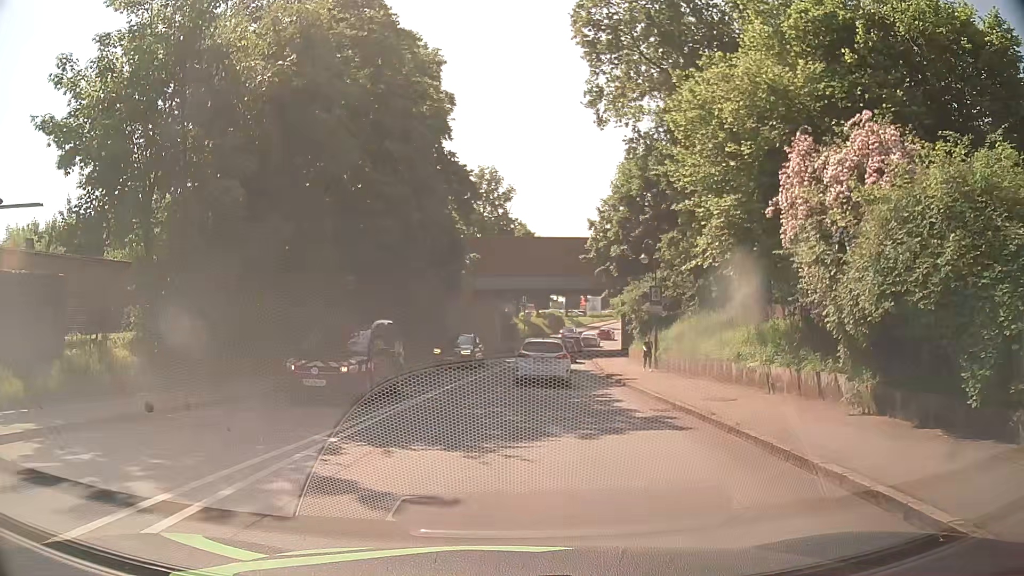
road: secondary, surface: asphalt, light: Day
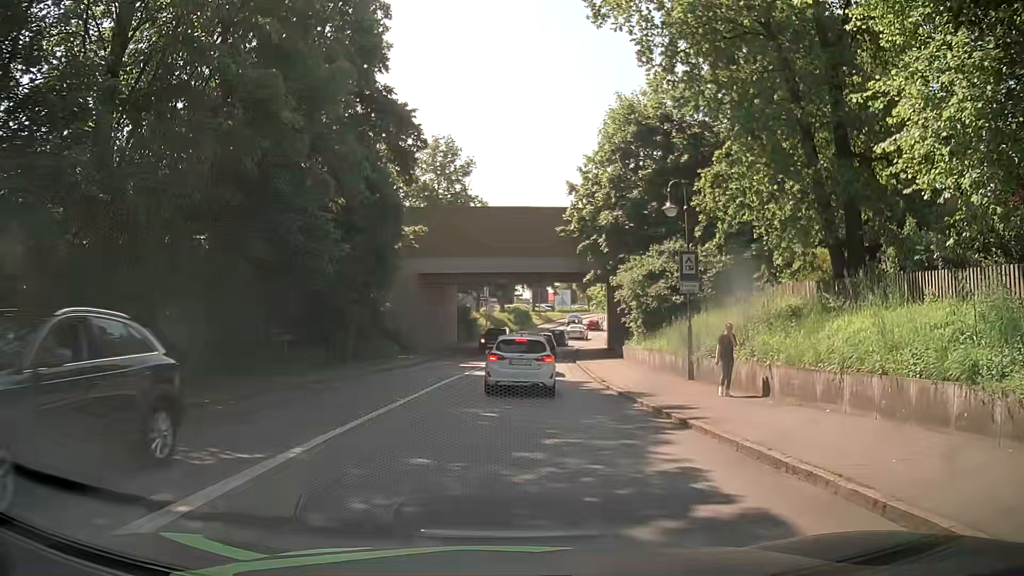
(+0.3, +11.2) m; +3°
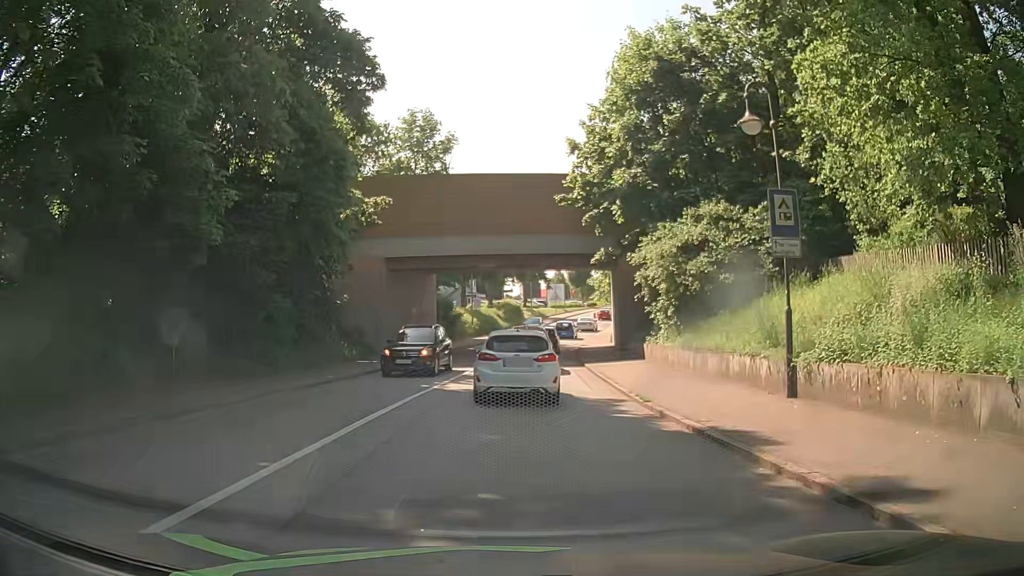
(+0.1, +7.9) m; +1°
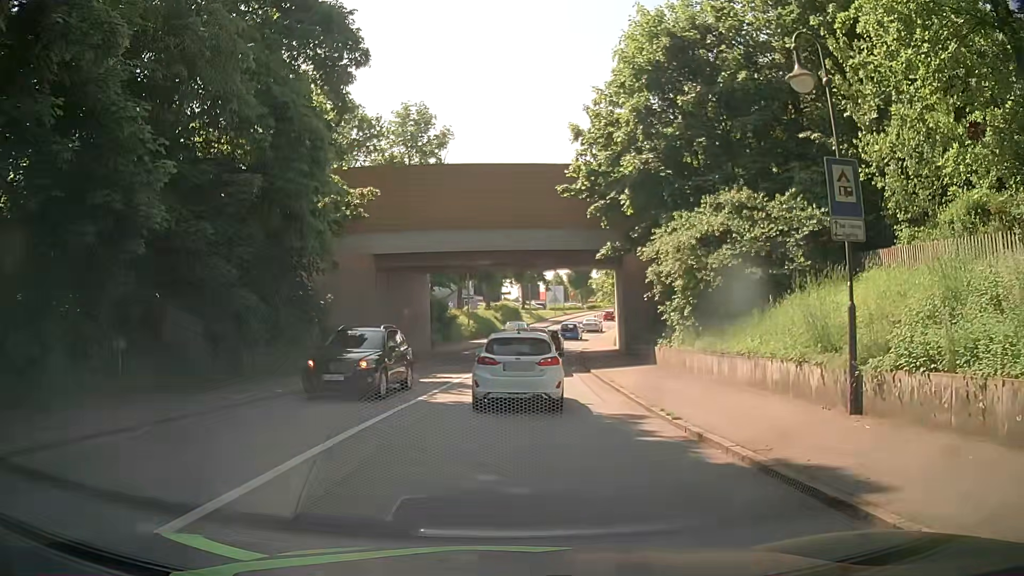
(0.0, +2.5) m; 0°
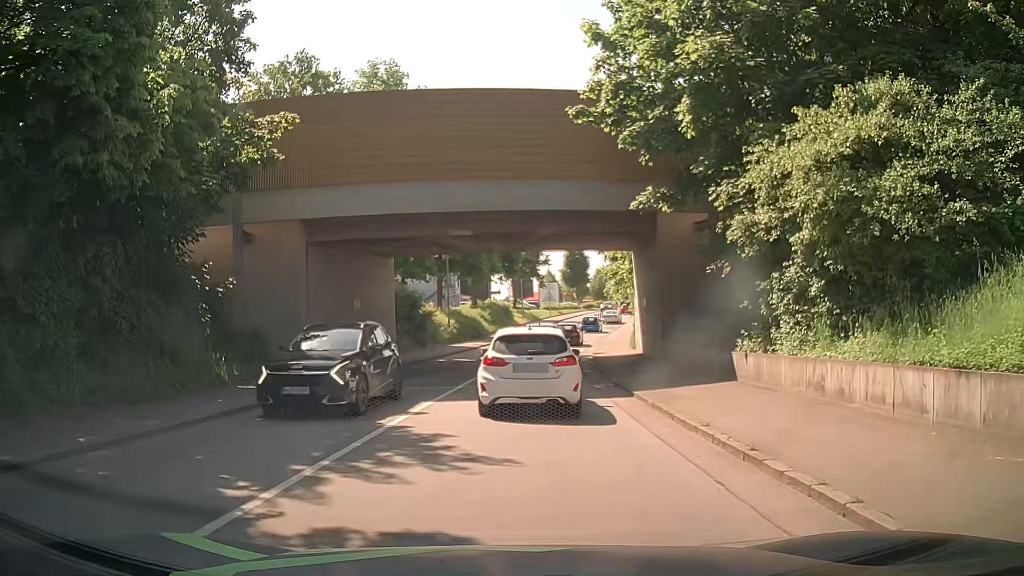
(0.0, +9.8) m; -1°
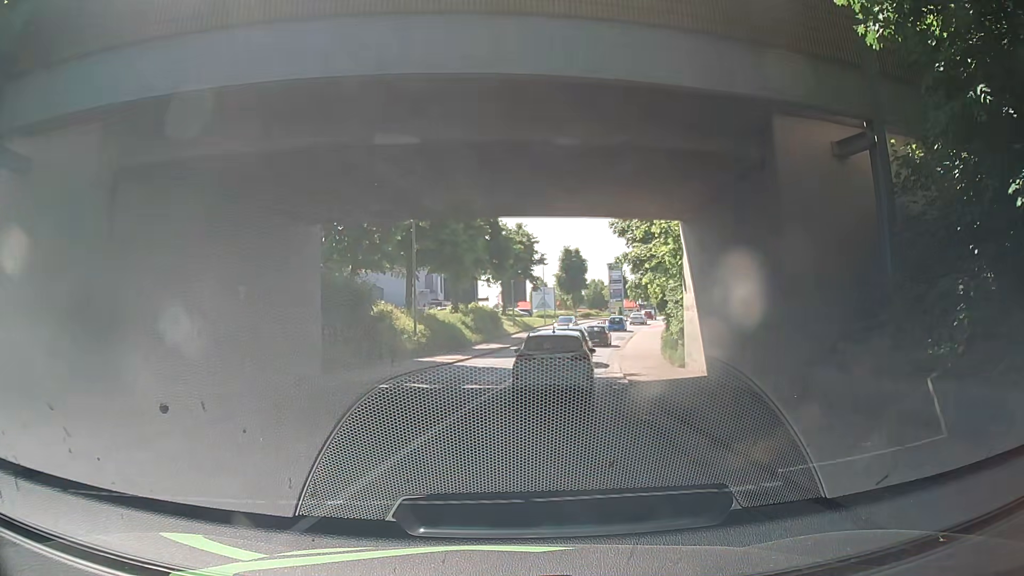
(+0.2, +11.6) m; +3°
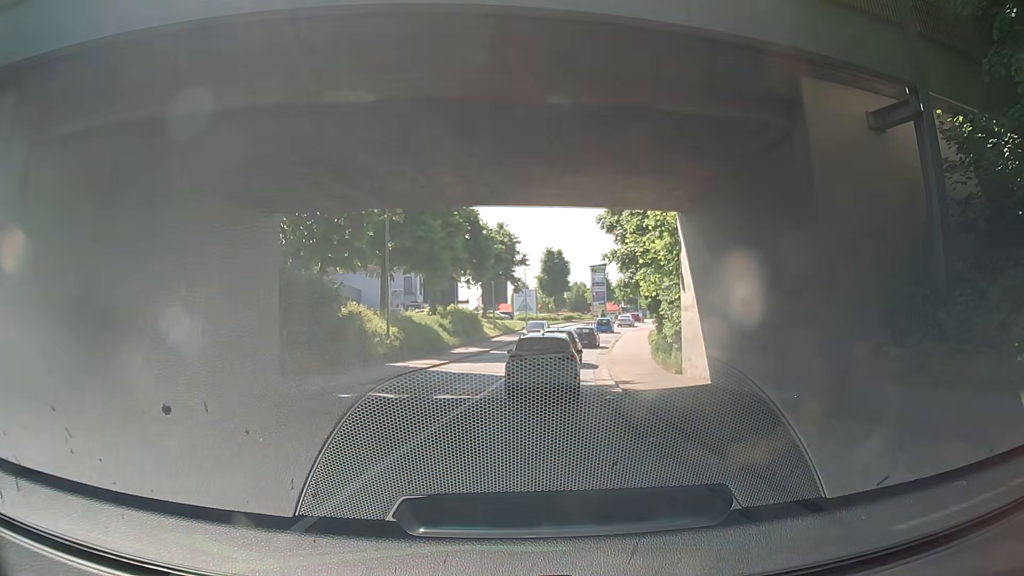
(0.0, +2.3) m; +3°
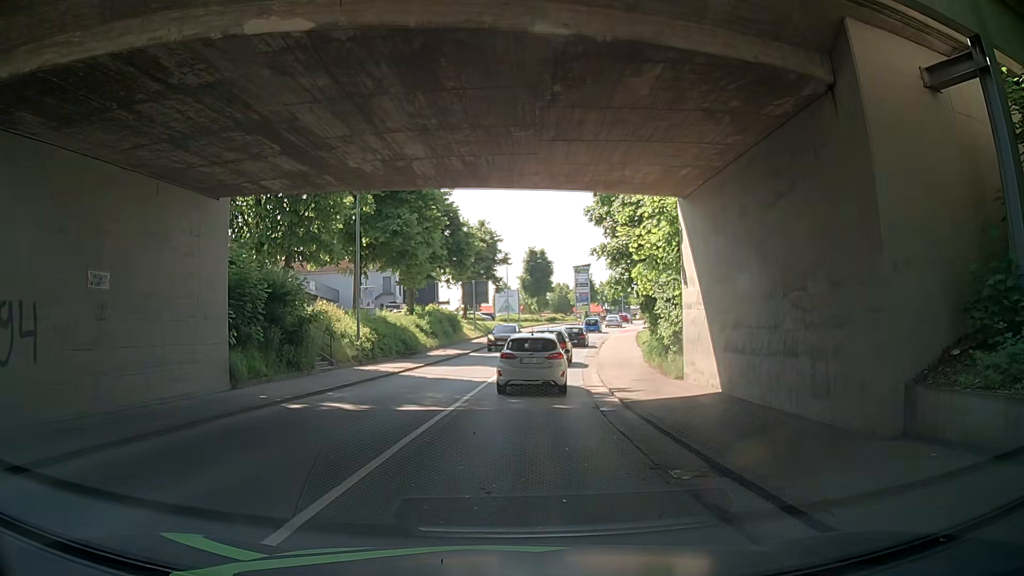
(0.0, +2.4) m; -1°
